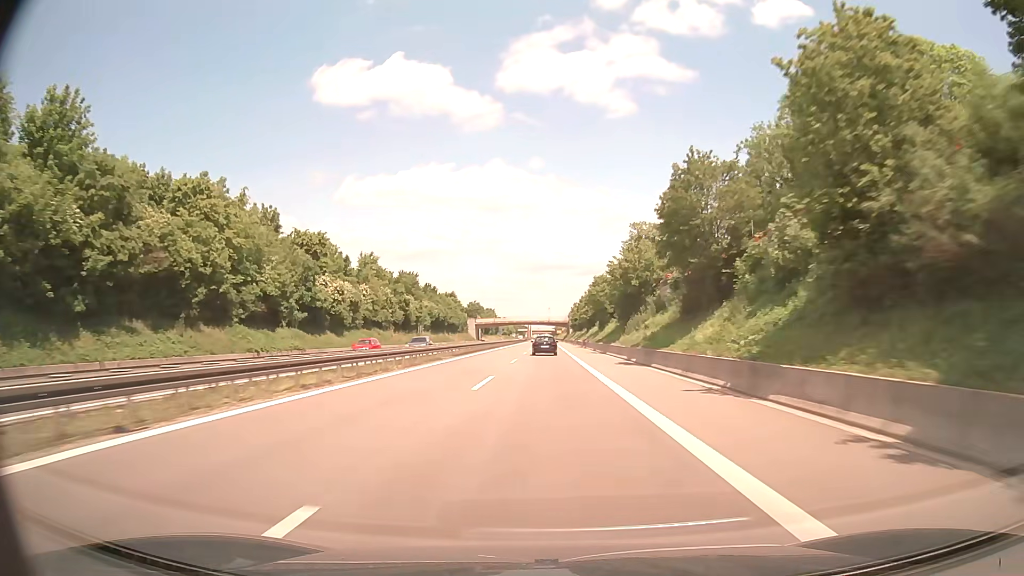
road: trunk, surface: asphalt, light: Day
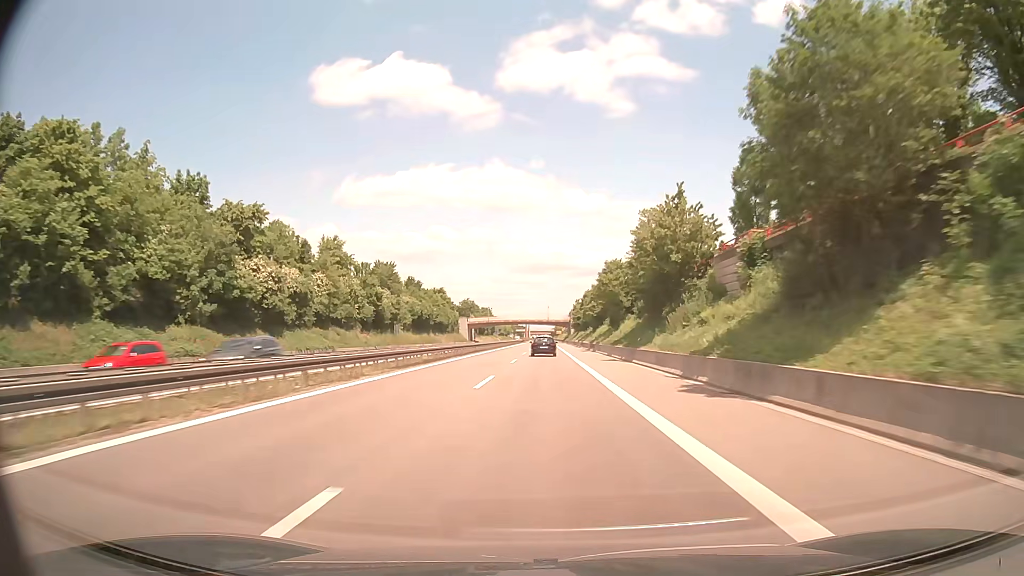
(0.0, +17.5) m; 0°
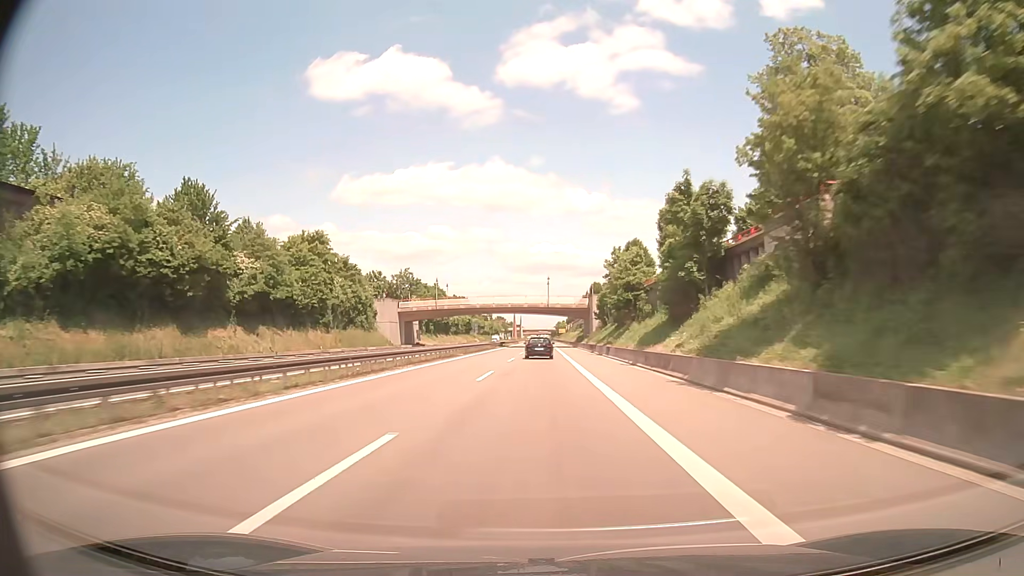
(+0.3, +87.0) m; 0°
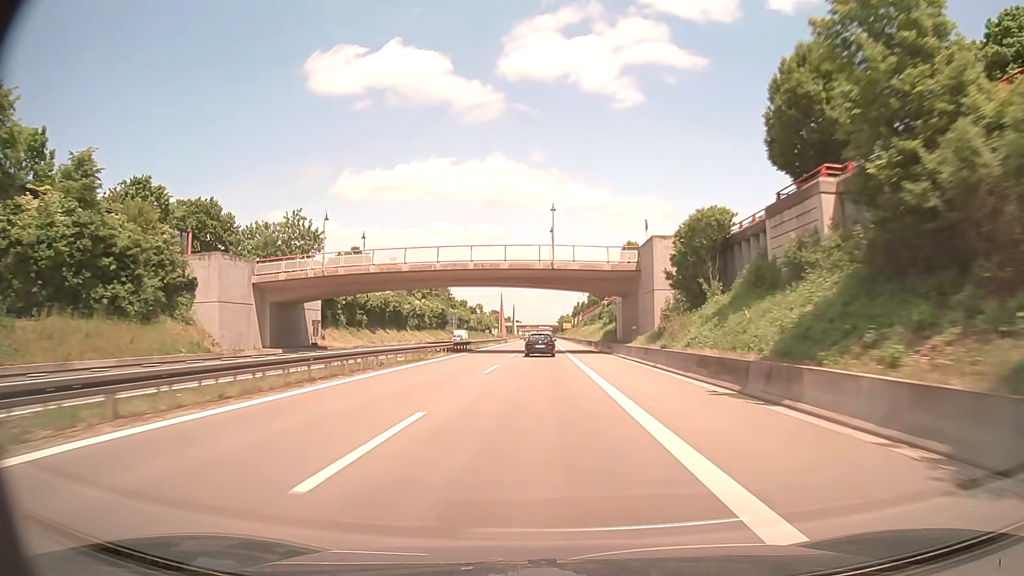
(-0.1, +51.9) m; 0°
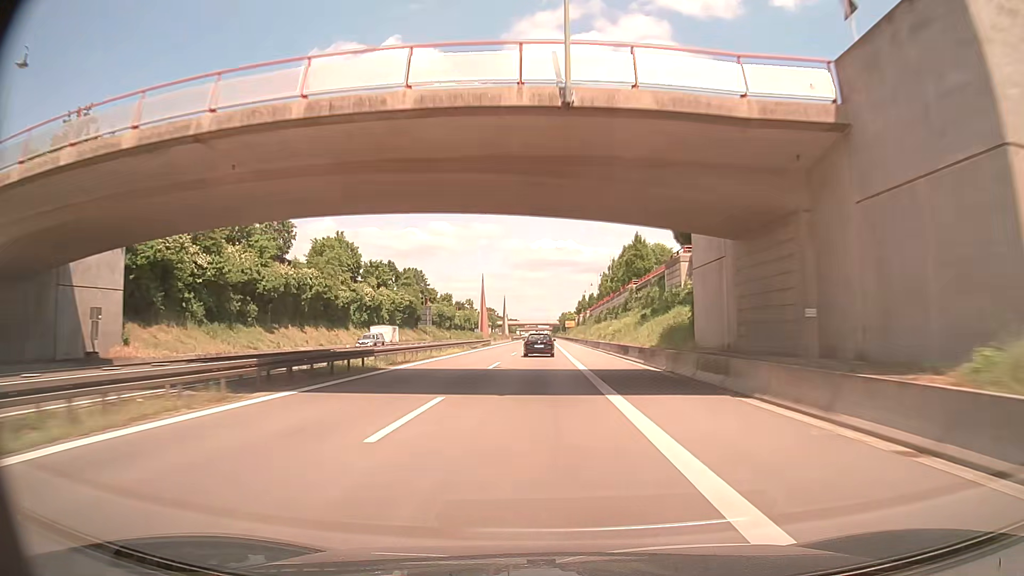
(0.0, +33.3) m; 0°
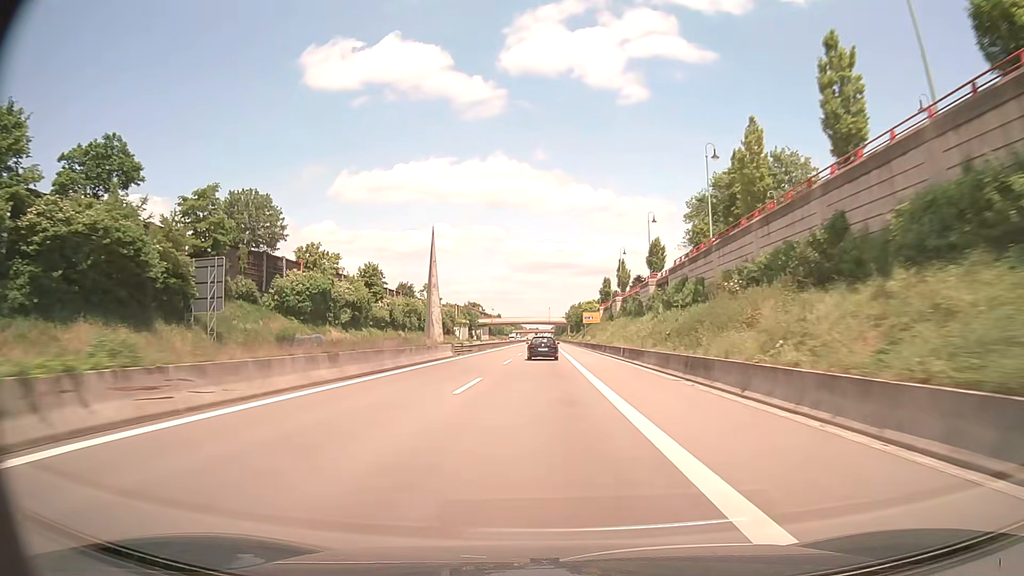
(-0.3, +82.7) m; 0°
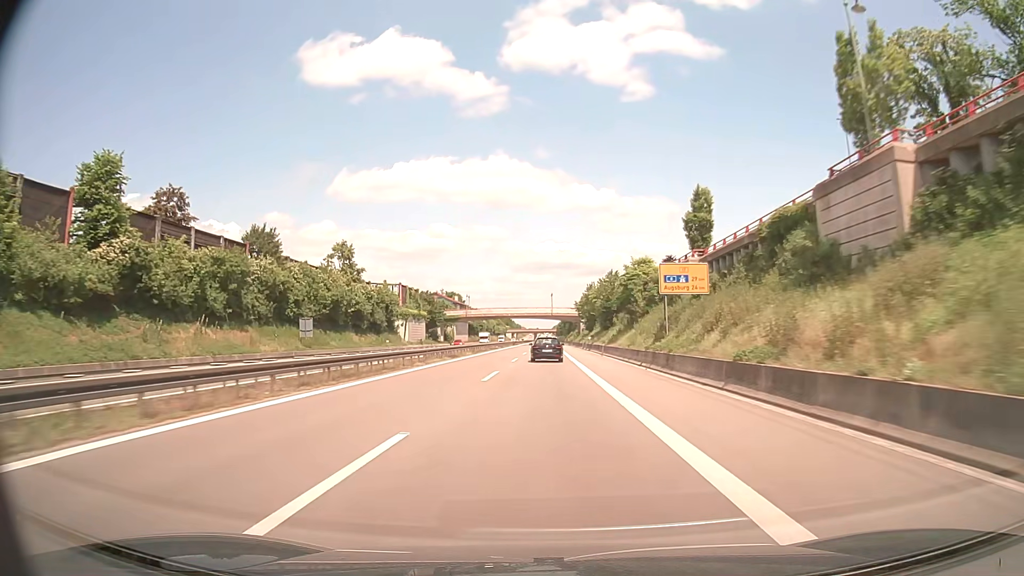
(-0.1, +67.3) m; 0°
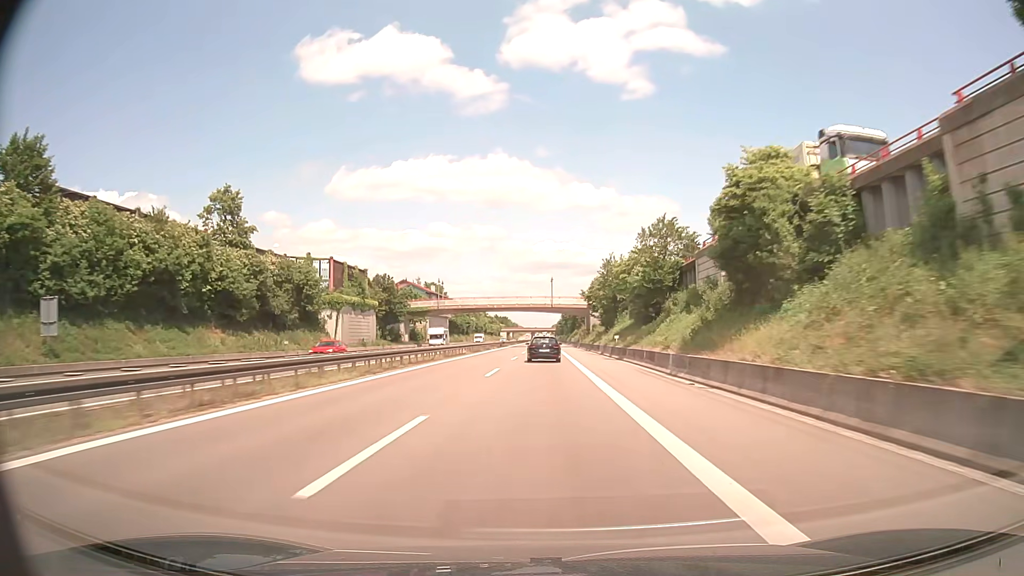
(+0.1, +34.1) m; 0°
(0, +10) (0, +20) (0, +30) (0, +40) (0, +50) (0, +60) (0, +70) (0, +80) (0, +90) (0, +100) m
